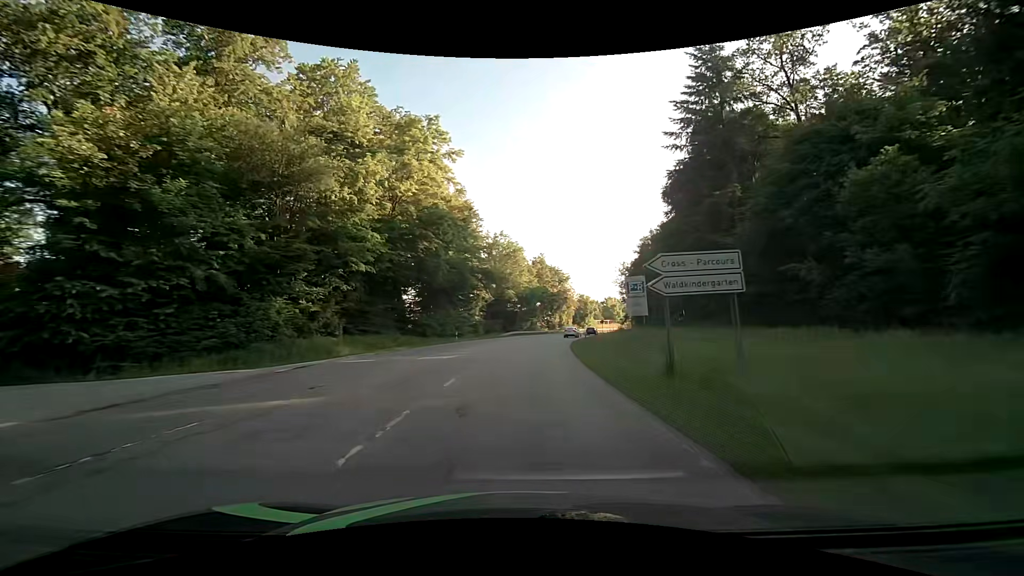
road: secondary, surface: asphalt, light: Day
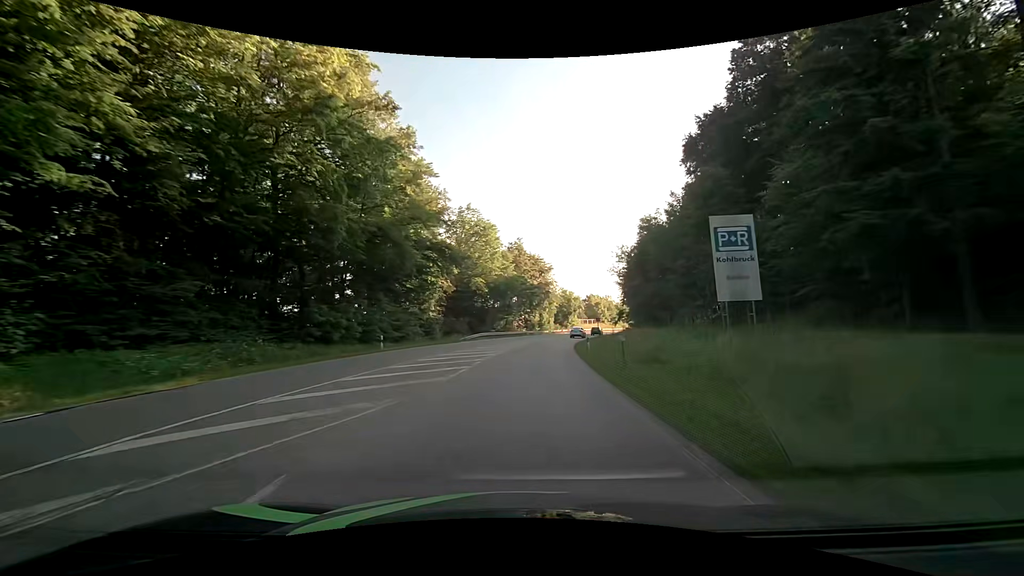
(+0.5, +21.2) m; +3°
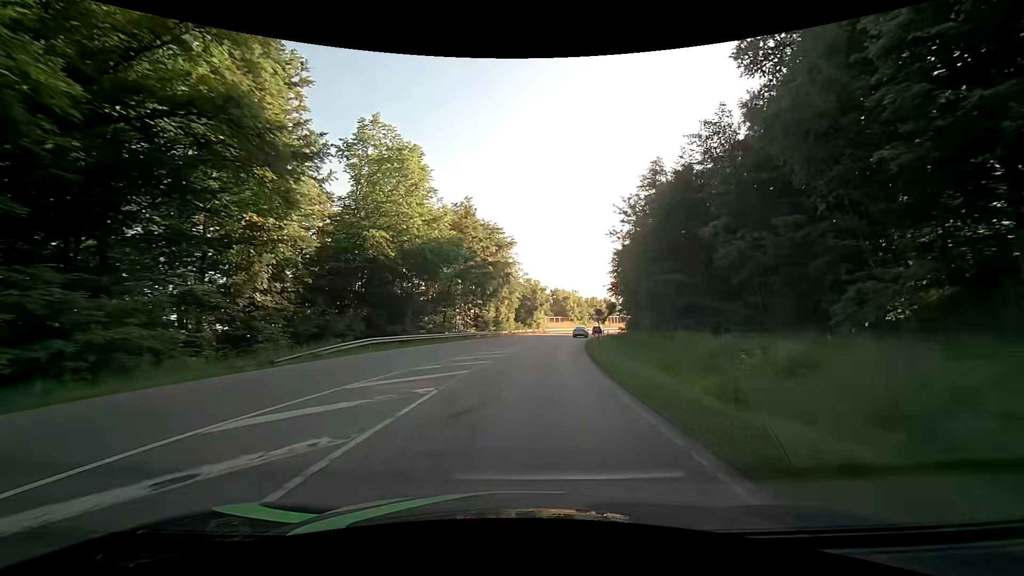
(+1.3, +31.4) m; +4°
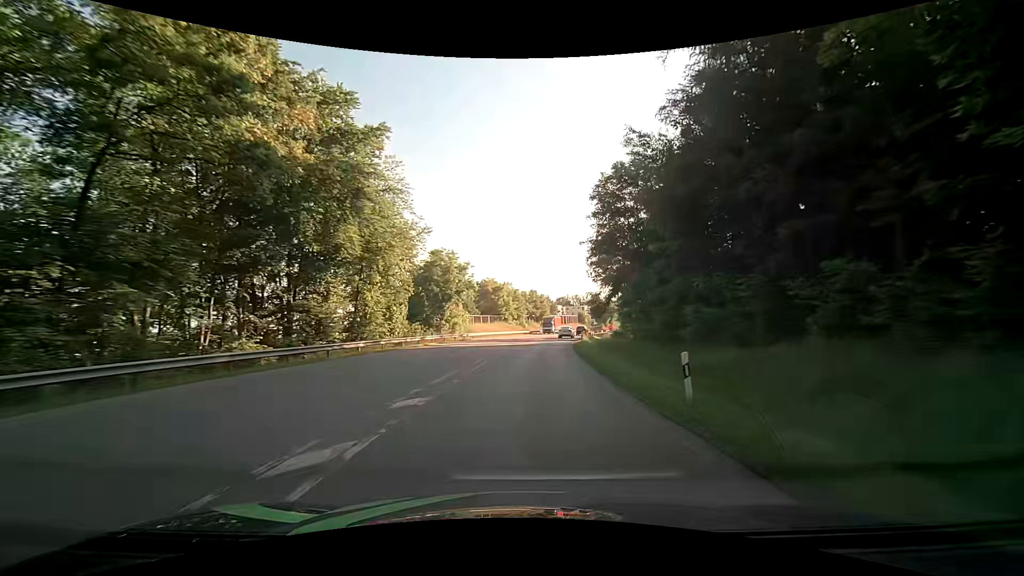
(+3.5, +42.2) m; +9°
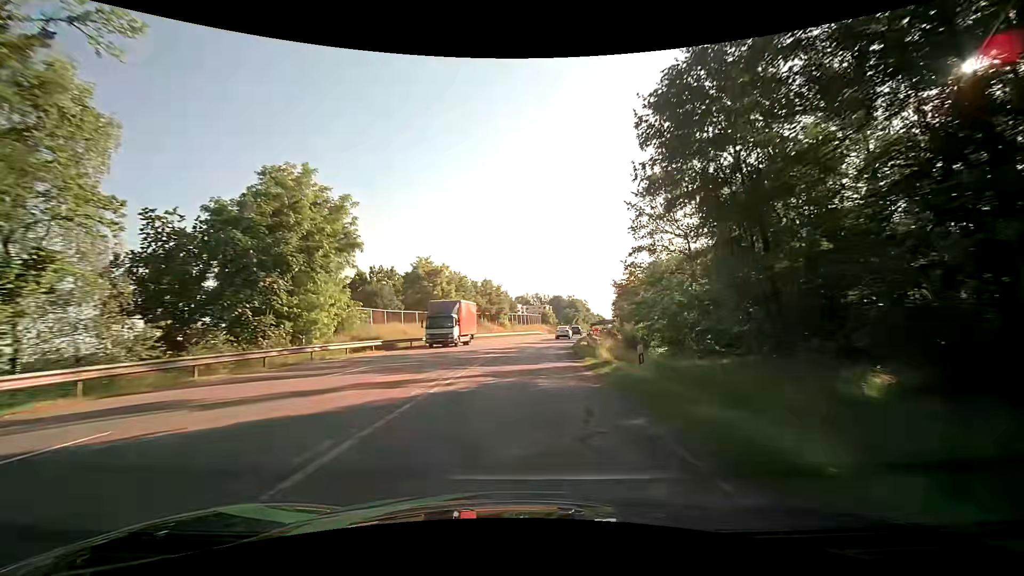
(+1.5, +32.8) m; +4°
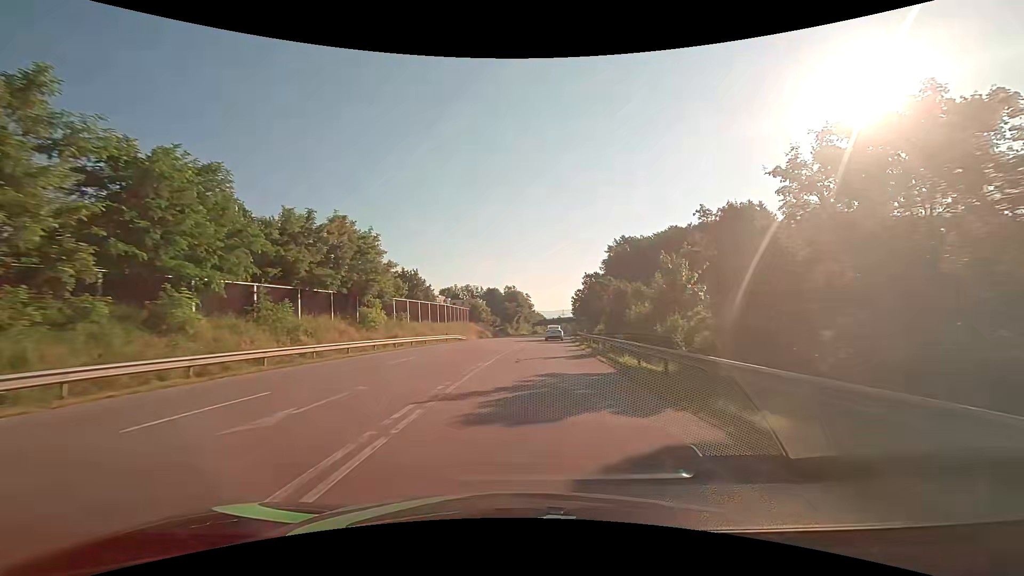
(+4.2, +55.4) m; +8°
(0, +10) (0, +20) (+1, +30) (+2, +40) (+3, +50) (+4, +60) (+5, +70) (+6, +80) (+7, +90) (+8, +100) m
